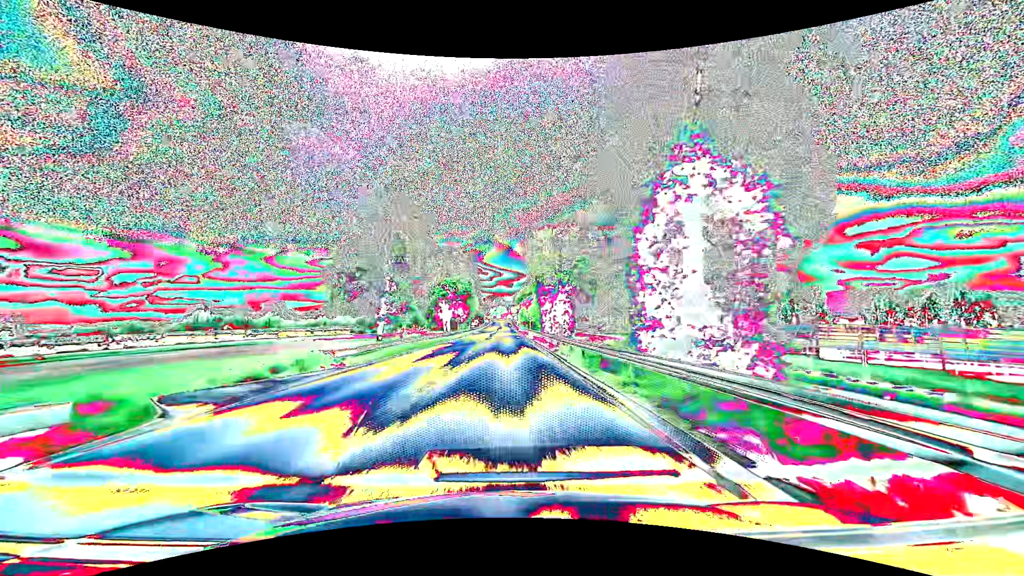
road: primary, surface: asphalt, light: Day
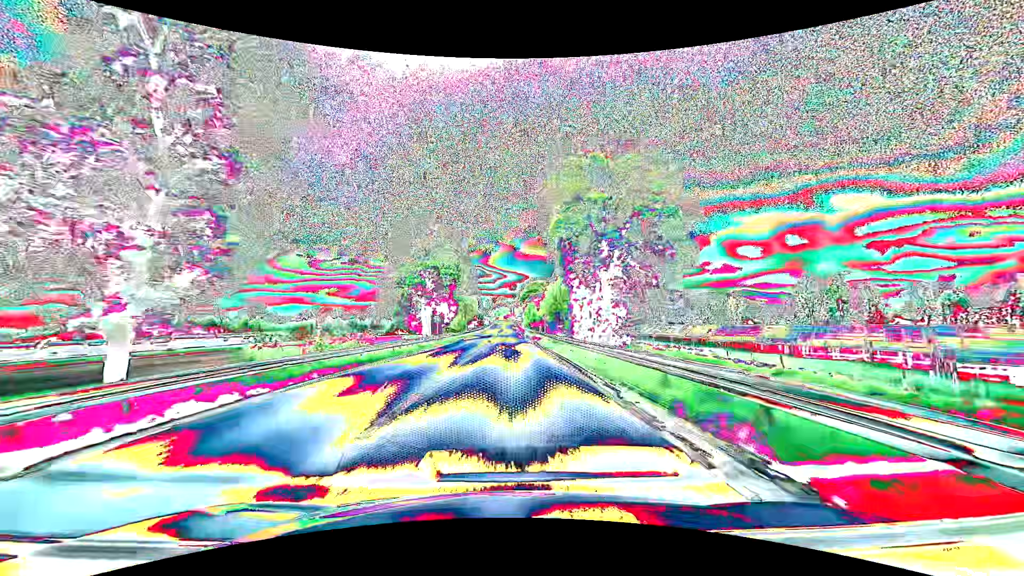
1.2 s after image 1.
(-0.1, +26.2) m; 0°
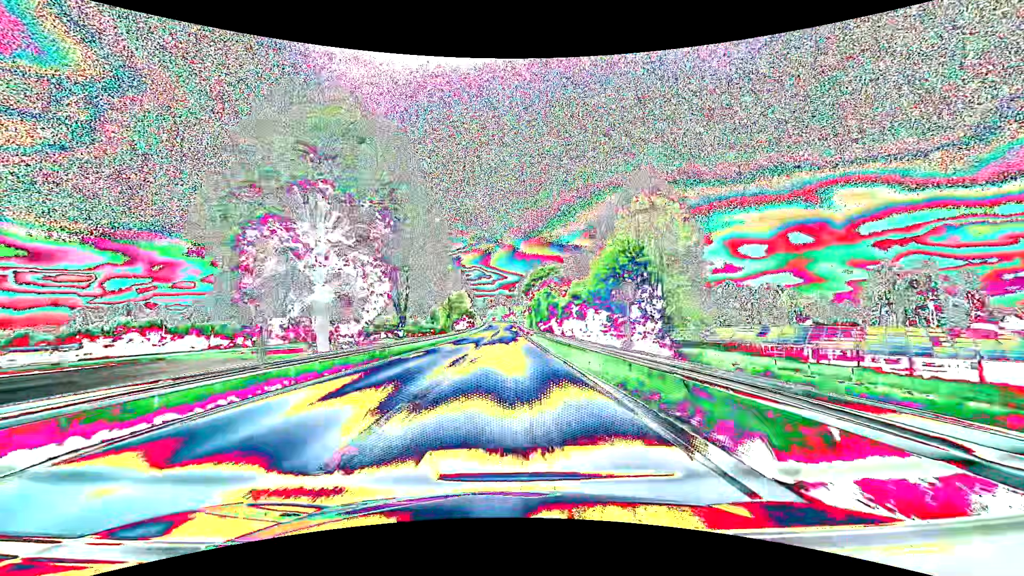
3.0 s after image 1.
(-0.3, +37.2) m; 0°
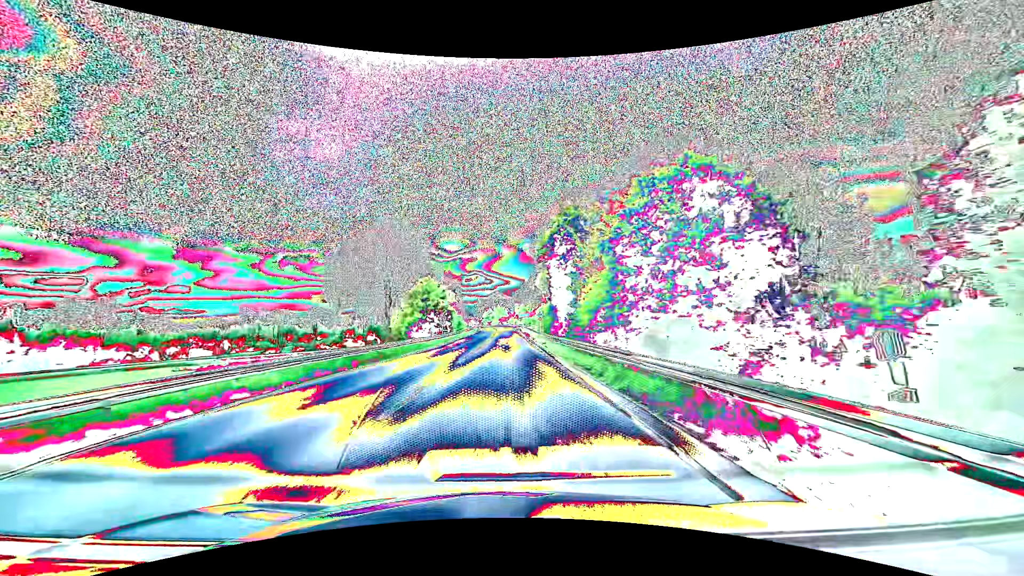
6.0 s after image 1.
(+0.1, +57.3) m; 0°
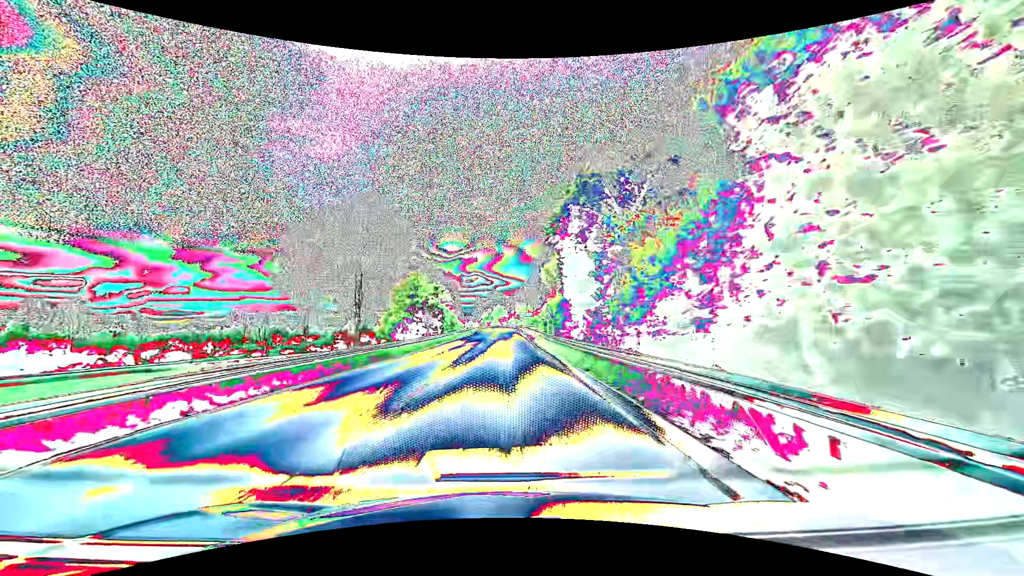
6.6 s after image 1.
(+0.1, +11.0) m; 0°
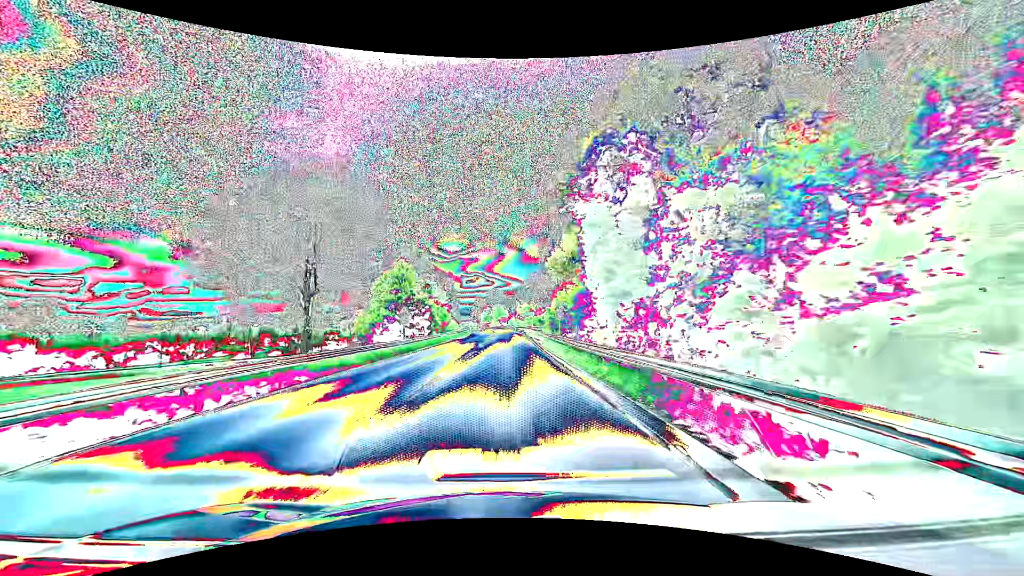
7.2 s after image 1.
(0.0, +11.0) m; 0°
(0, +10) (0, +20) (0, +30) (0, +40) (0, +50) (0, +60) (0, +70) (0, +80) (-1, +90) (-1, +100) m
